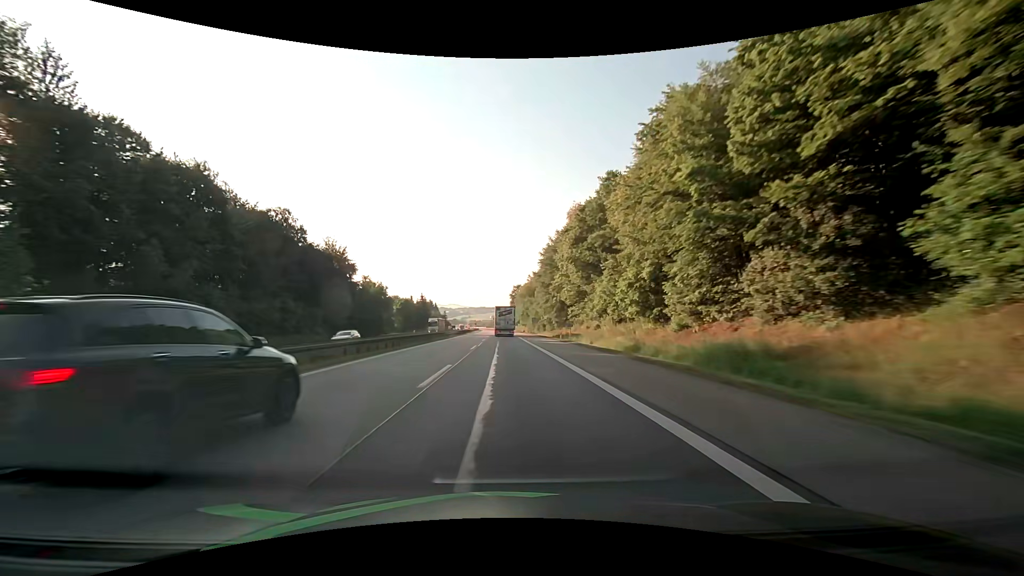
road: motorway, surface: asphalt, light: Day
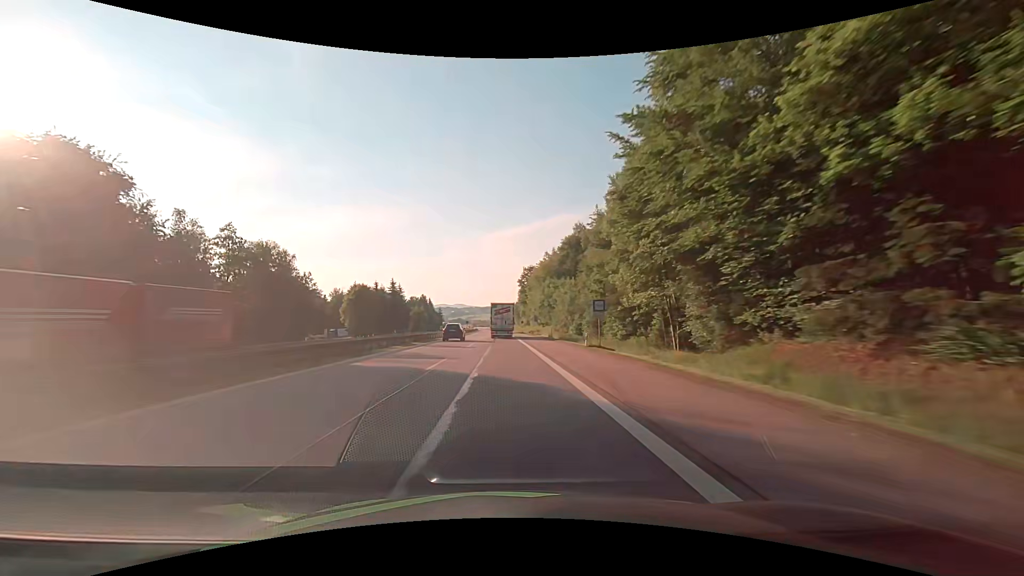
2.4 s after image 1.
(-0.4, +67.7) m; -1°
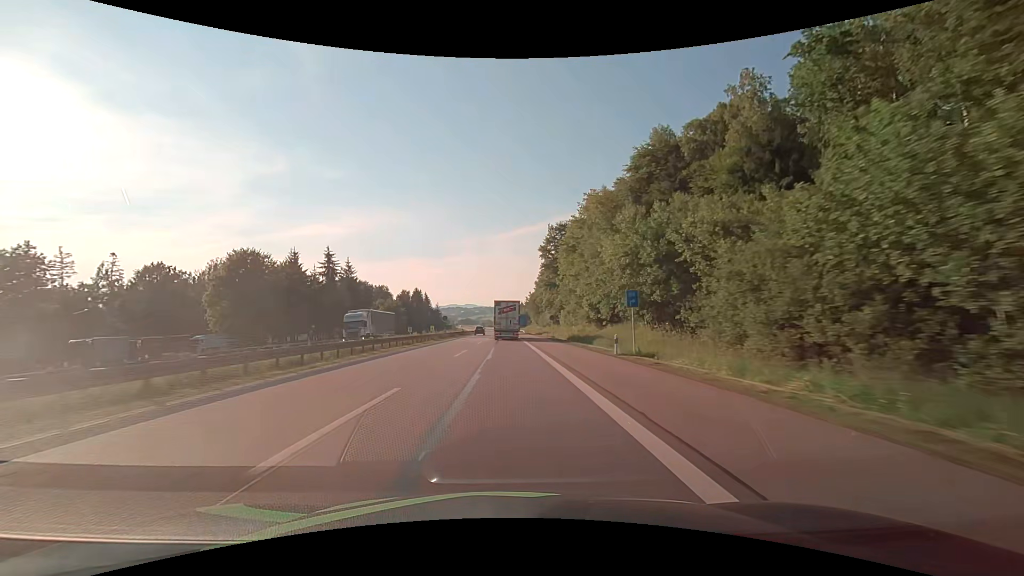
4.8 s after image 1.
(-0.7, +64.2) m; -1°
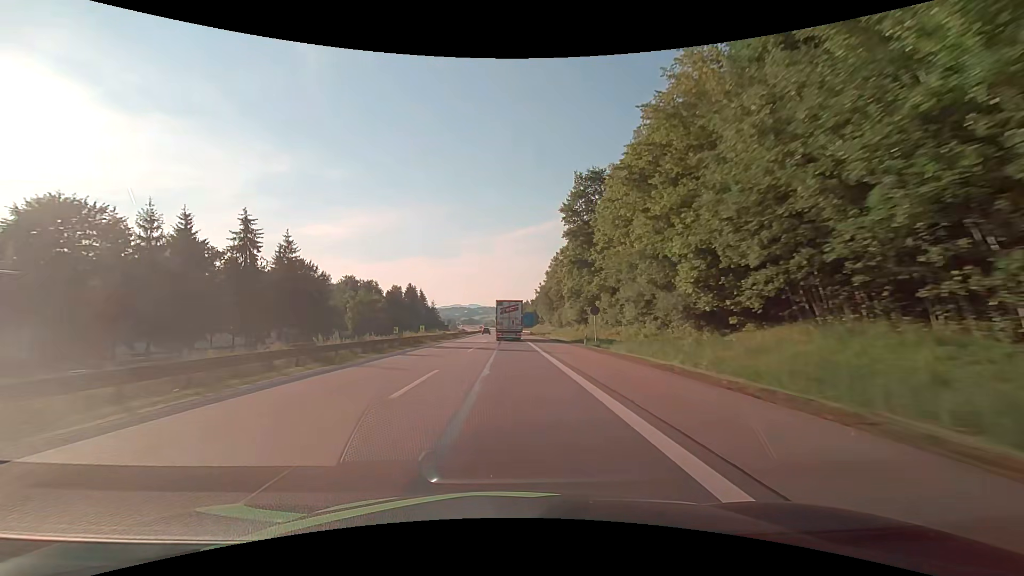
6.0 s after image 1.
(-0.2, +31.0) m; 0°
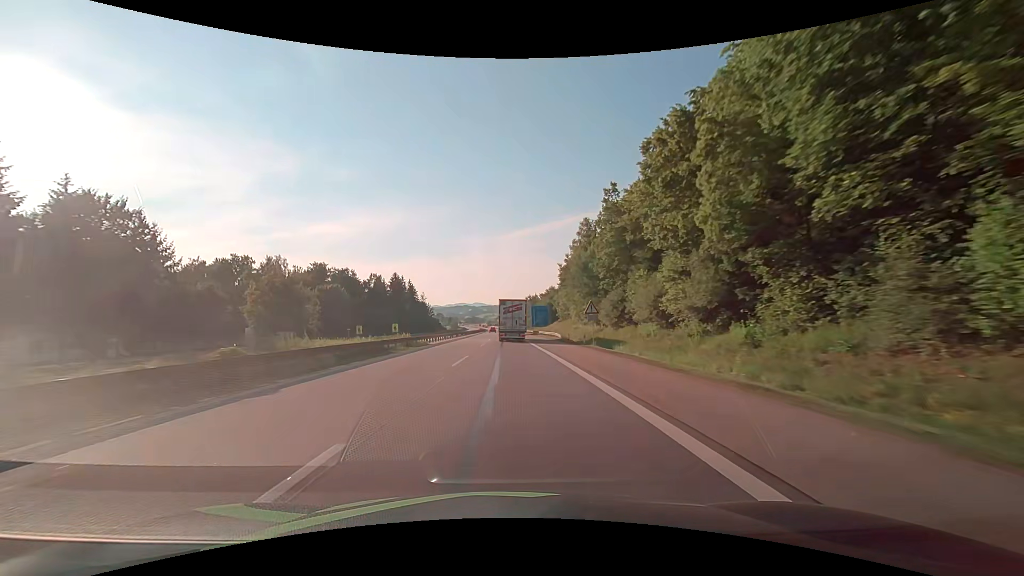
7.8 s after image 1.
(-0.3, +45.7) m; -1°
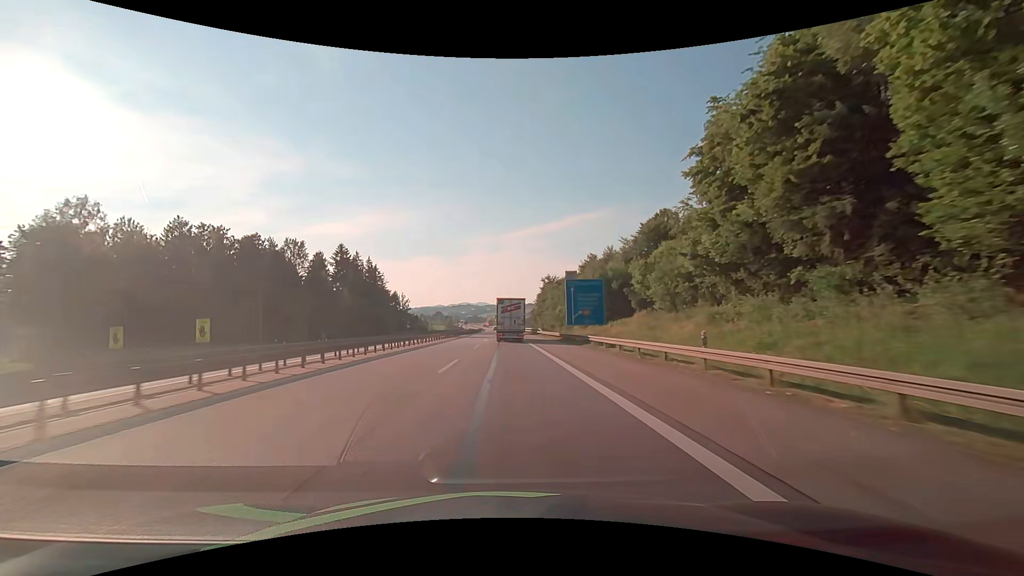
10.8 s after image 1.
(-0.3, +75.3) m; 0°
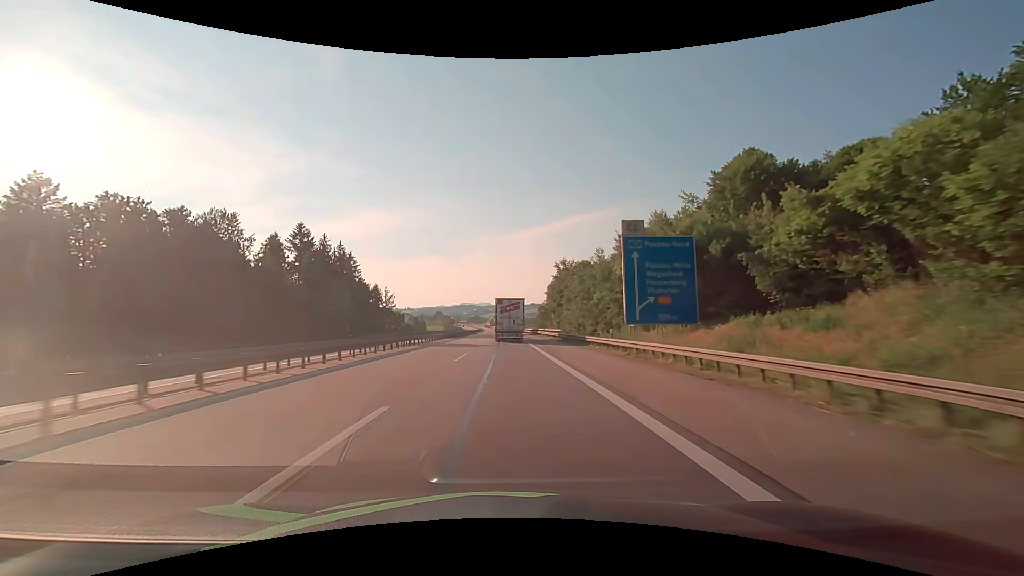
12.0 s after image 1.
(-0.1, +29.9) m; 0°
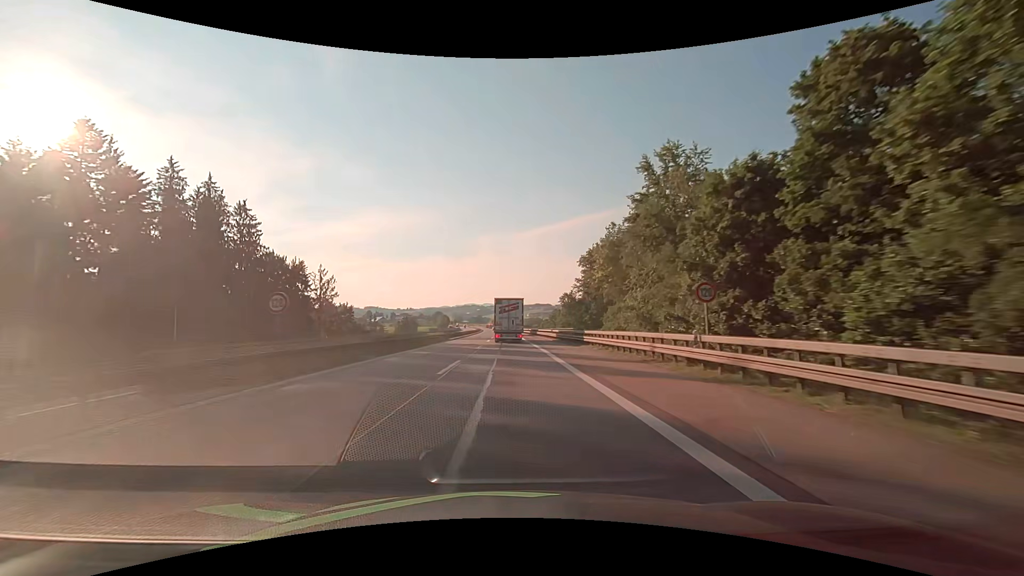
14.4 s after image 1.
(-0.2, +59.6) m; 0°
(0, +10) (0, +20) (0, +30) (0, +40) (0, +50) (0, +60) (0, +70) (0, +80) (0, +90) (0, +100) m
